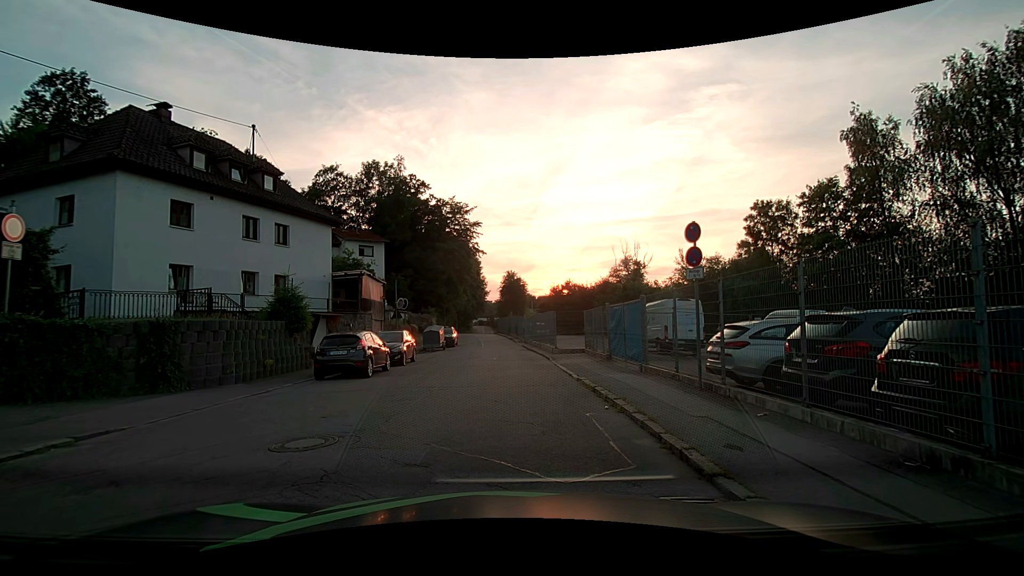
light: Day
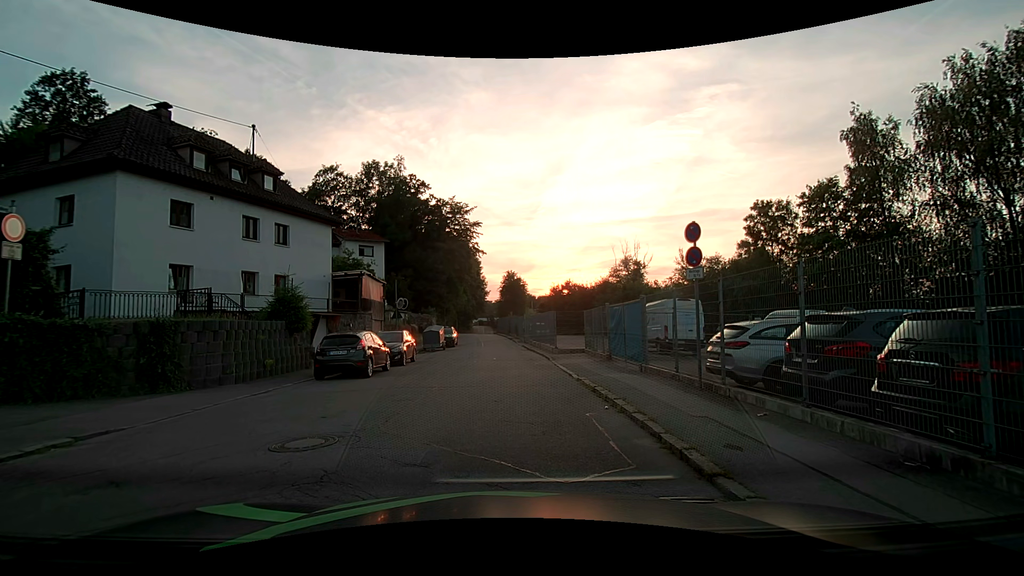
(0.0, 0.0) m; 0°
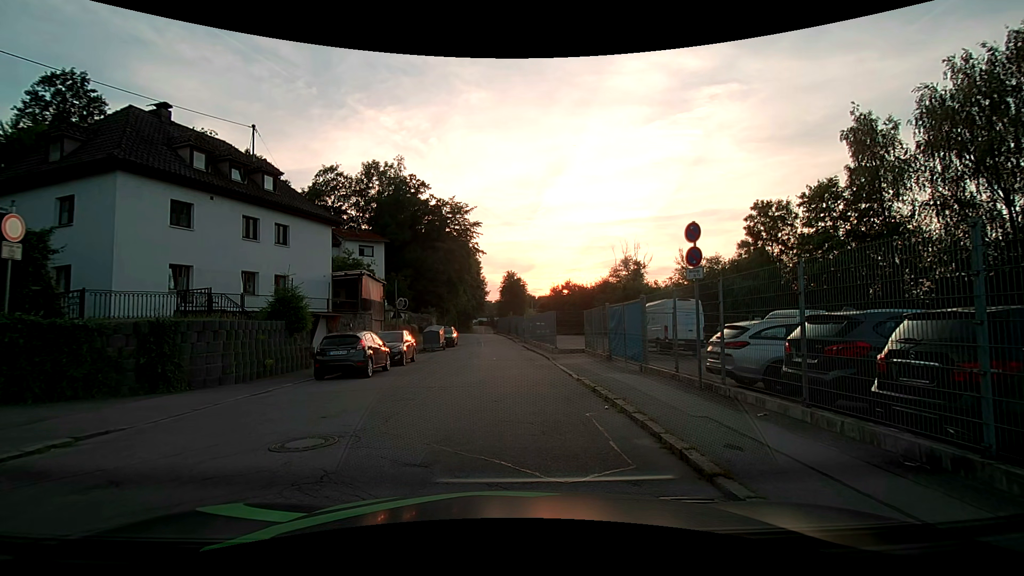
(0.0, 0.0) m; 0°
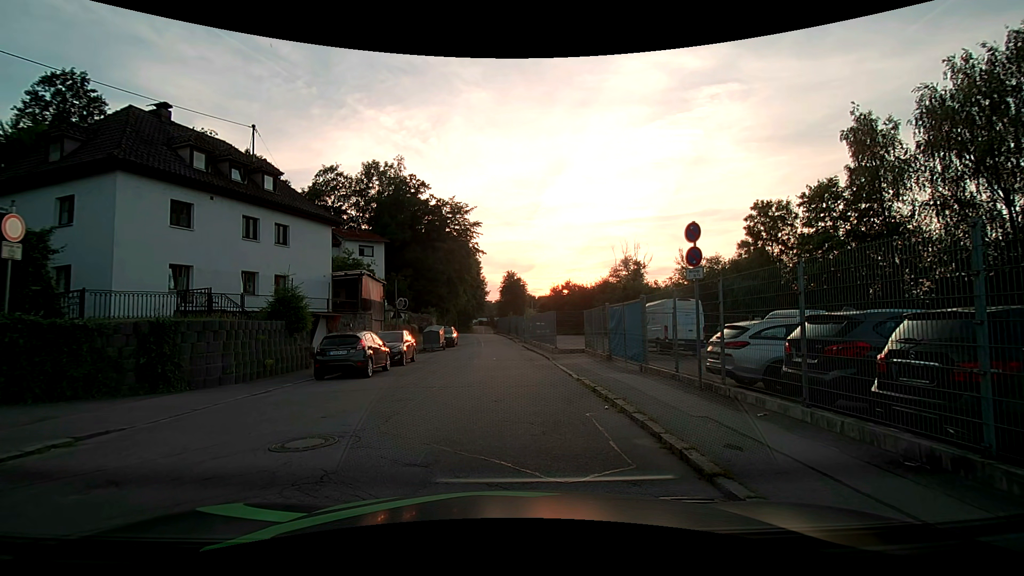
(0.0, 0.0) m; 0°
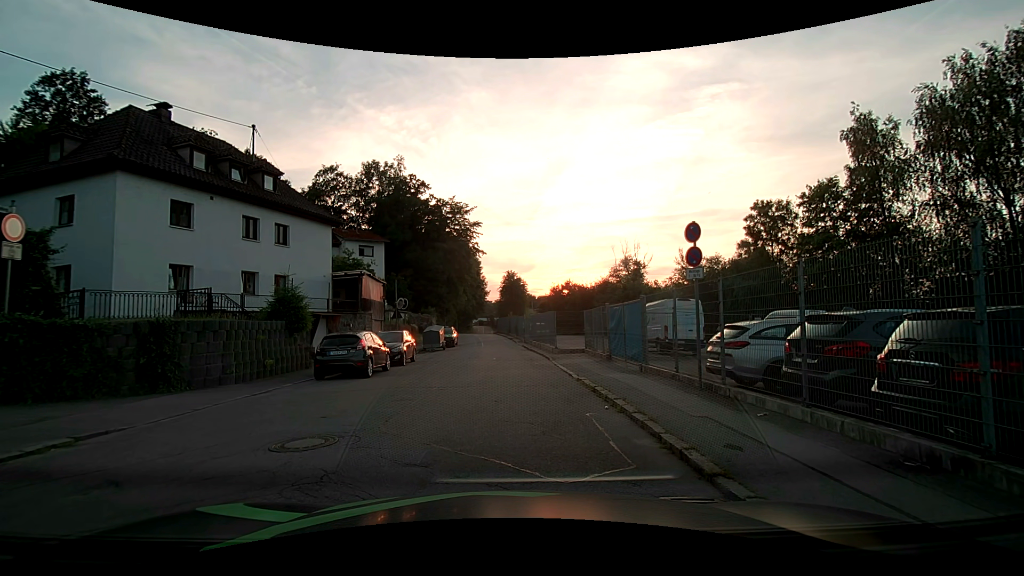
(0.0, 0.0) m; 0°
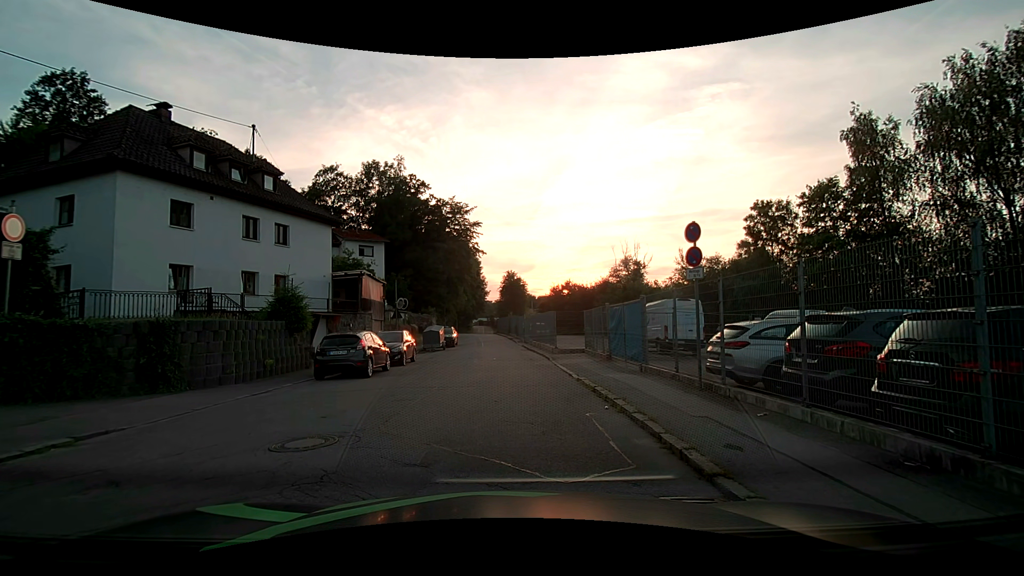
(0.0, 0.0) m; 0°
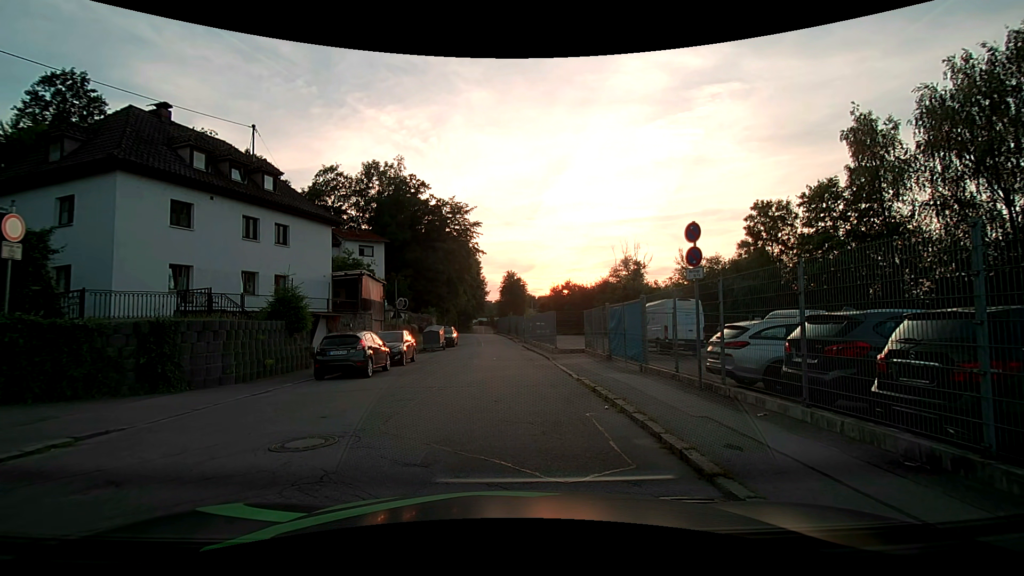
(0.0, 0.0) m; 0°
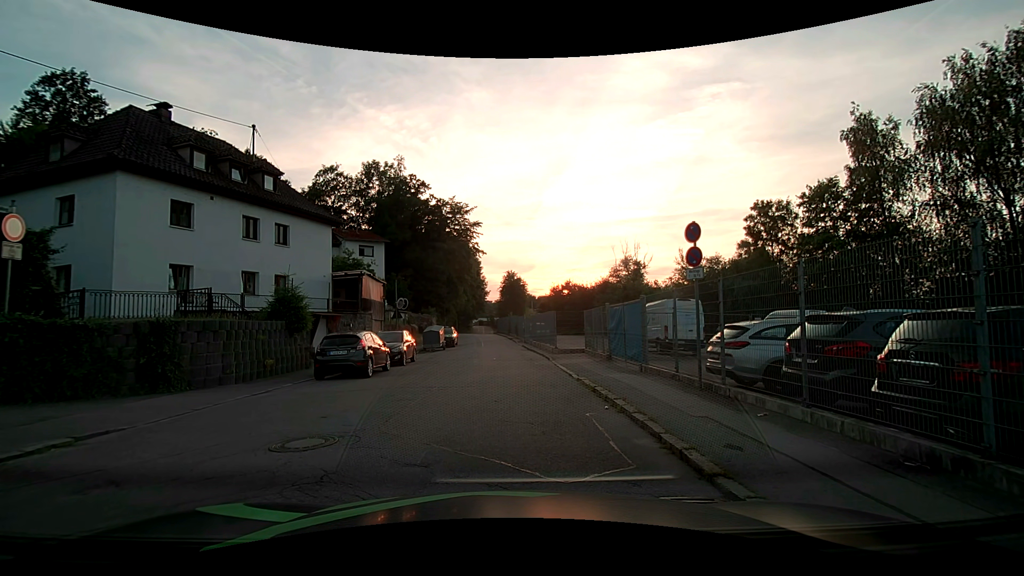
(0.0, 0.0) m; 0°
(0, +10) (0, +20) (0, +30) (-1, +40) (-1, +50) (-2, +60) (-3, +70) (-4, +80) (-5, +90) (-5, +100) m
